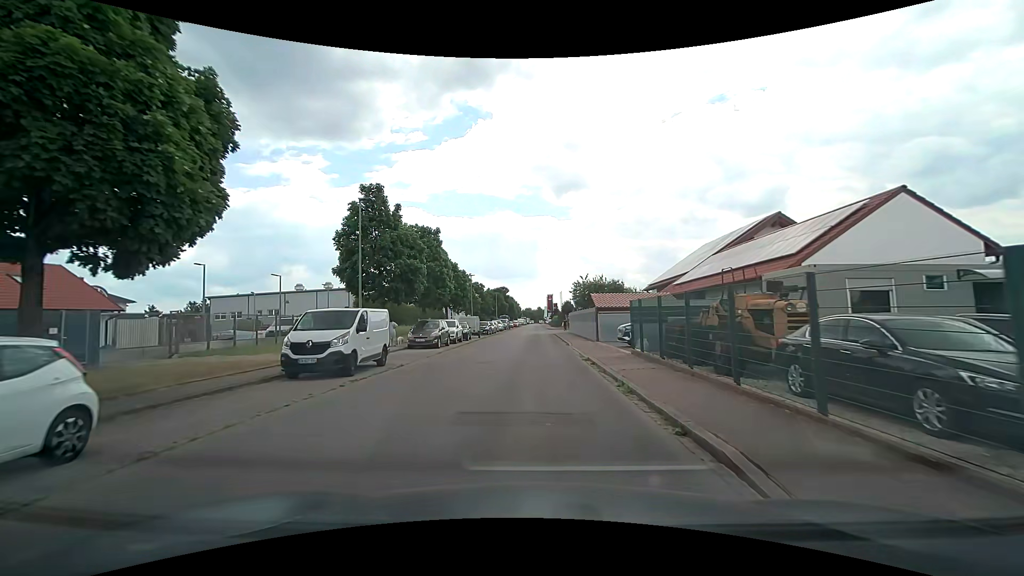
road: residential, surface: asphalt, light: Day
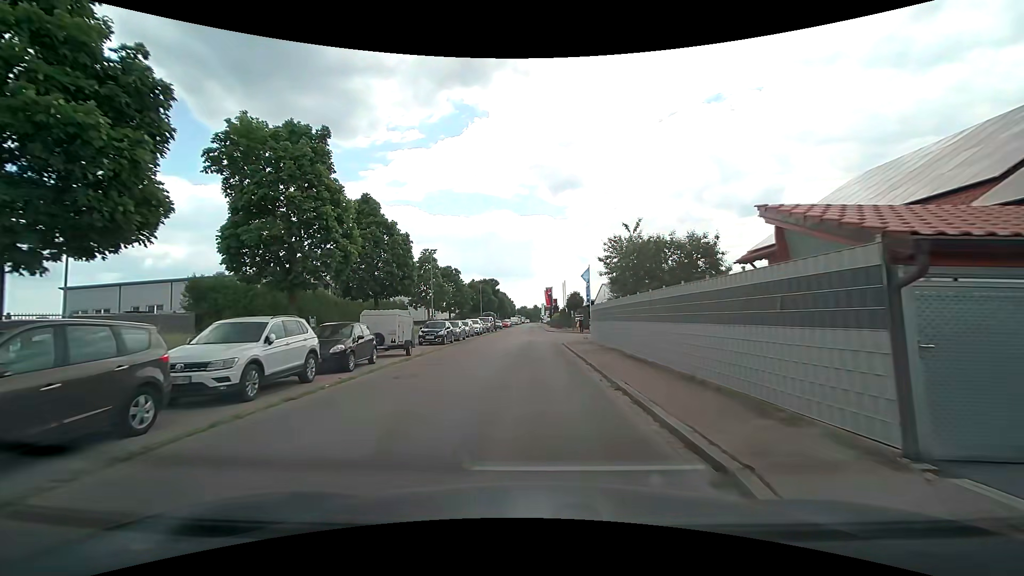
(0.0, +23.7) m; 0°
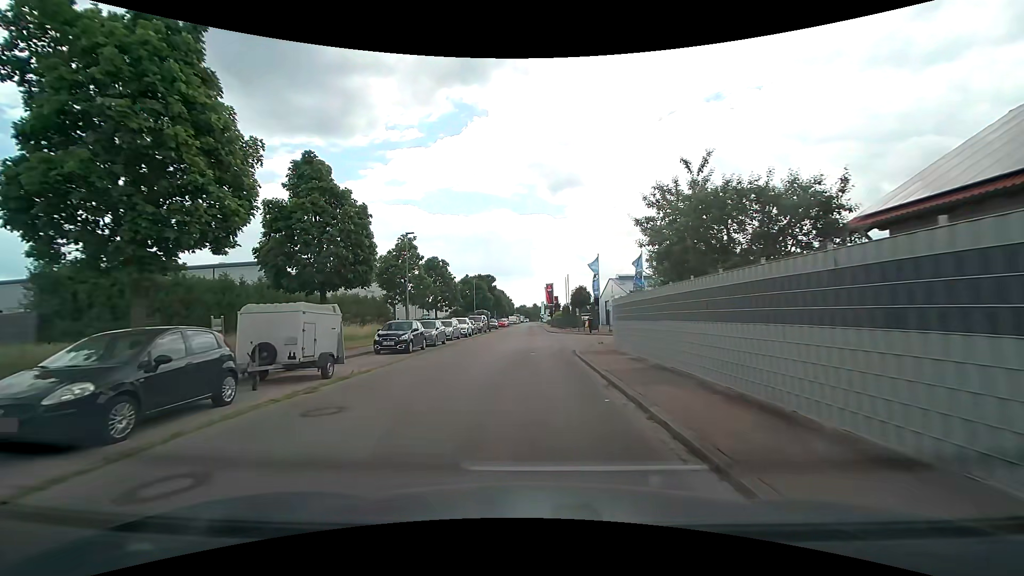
(+0.1, +8.2) m; 0°
(0, +10) (0, +20) (0, +30) (0, +40) (0, +50) (0, +60) (0, +70) (0, +80) (0, +90) (0, +100) m
